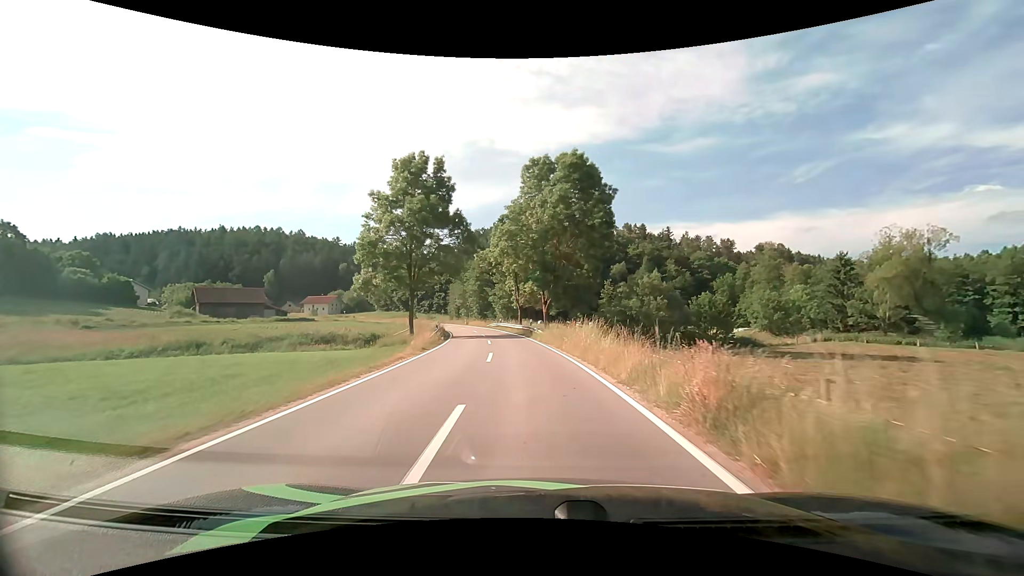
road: tertiary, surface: asphalt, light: Day
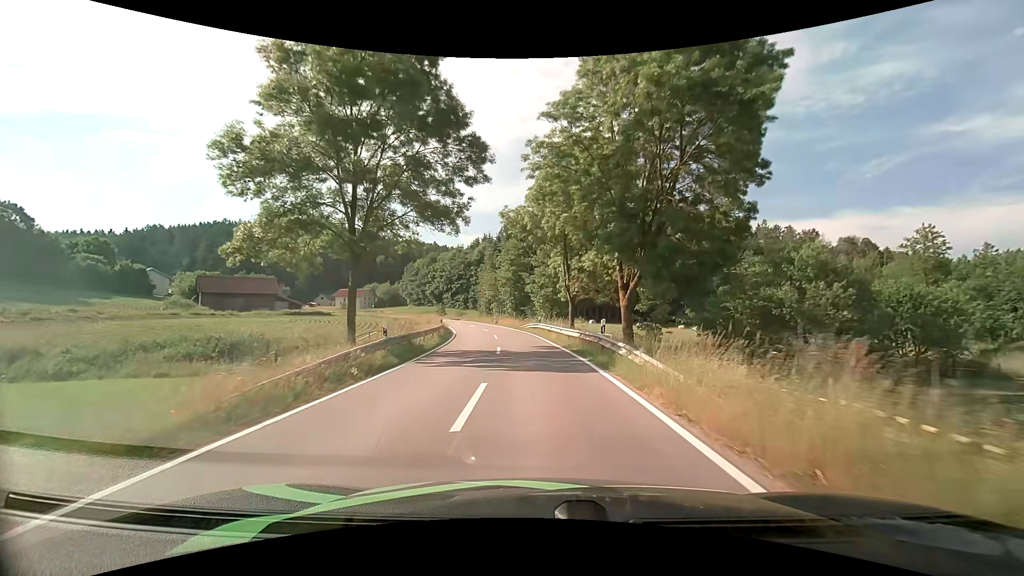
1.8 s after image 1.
(-1.0, +21.5) m; -5°
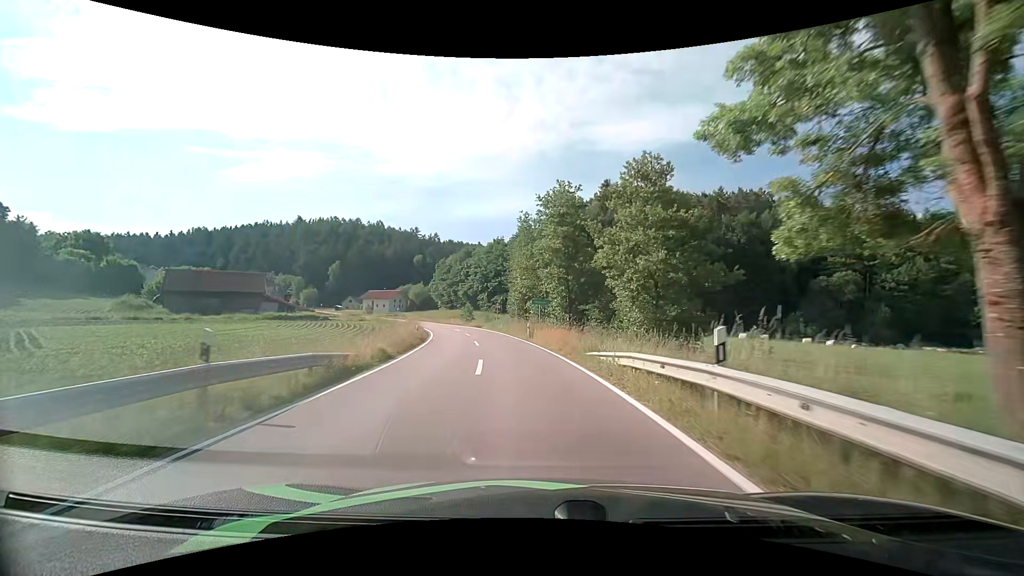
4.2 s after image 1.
(-1.3, +29.7) m; -5°
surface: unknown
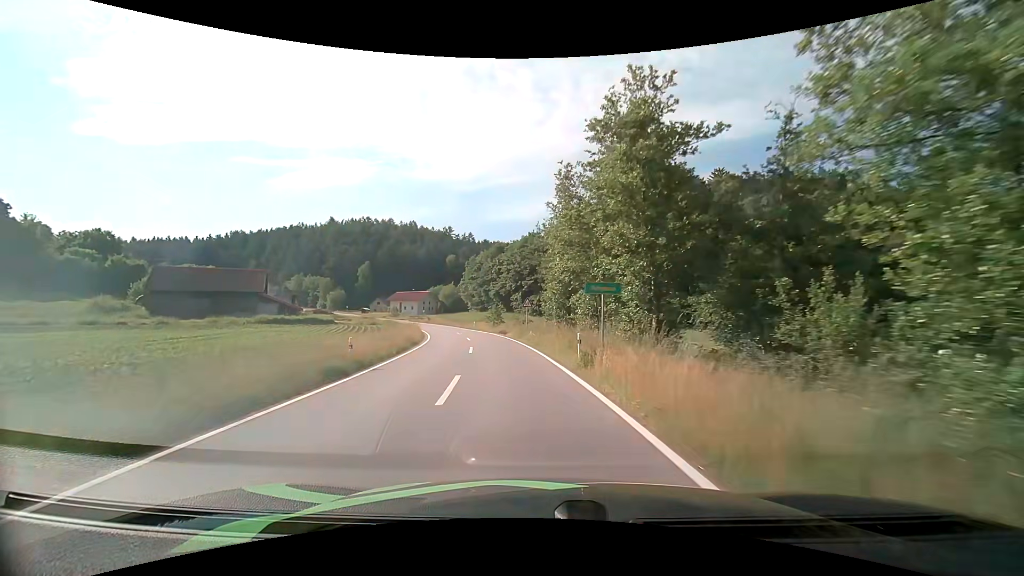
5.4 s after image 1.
(-0.6, +15.8) m; -5°
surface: asphalt
